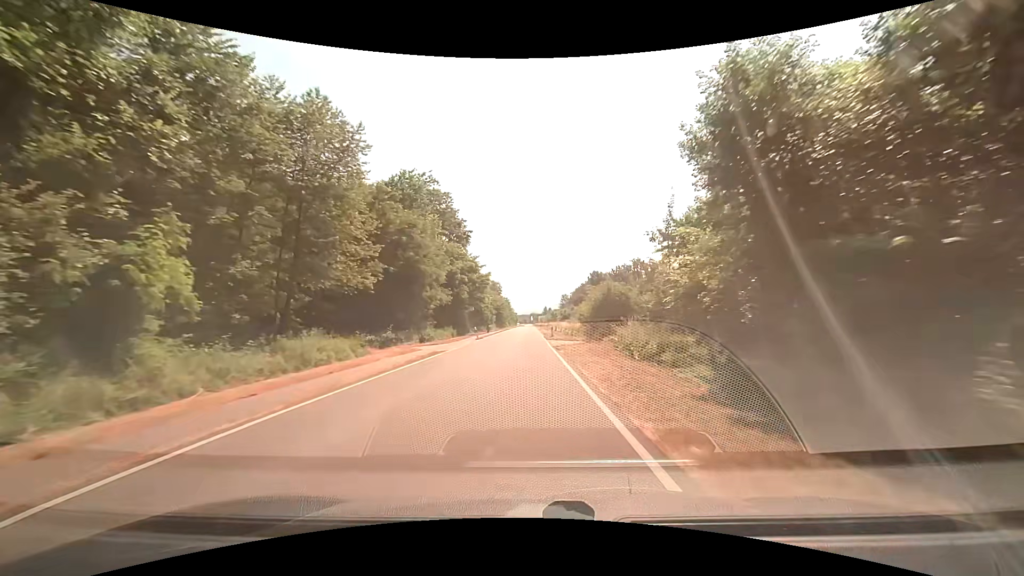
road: tertiary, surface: asphalt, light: Day
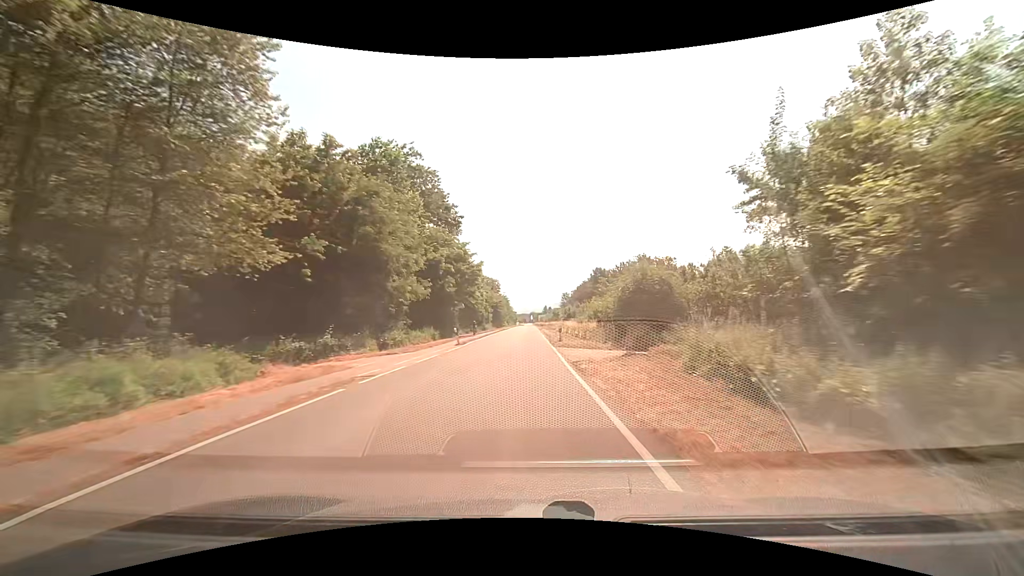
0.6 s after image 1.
(-0.1, +11.4) m; -1°
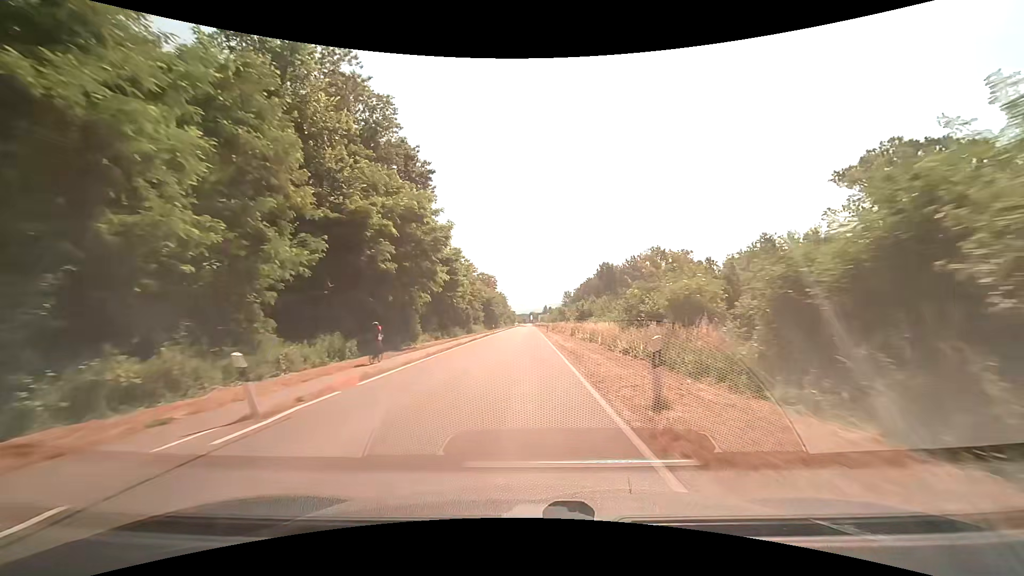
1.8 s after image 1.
(+0.1, +23.0) m; 0°
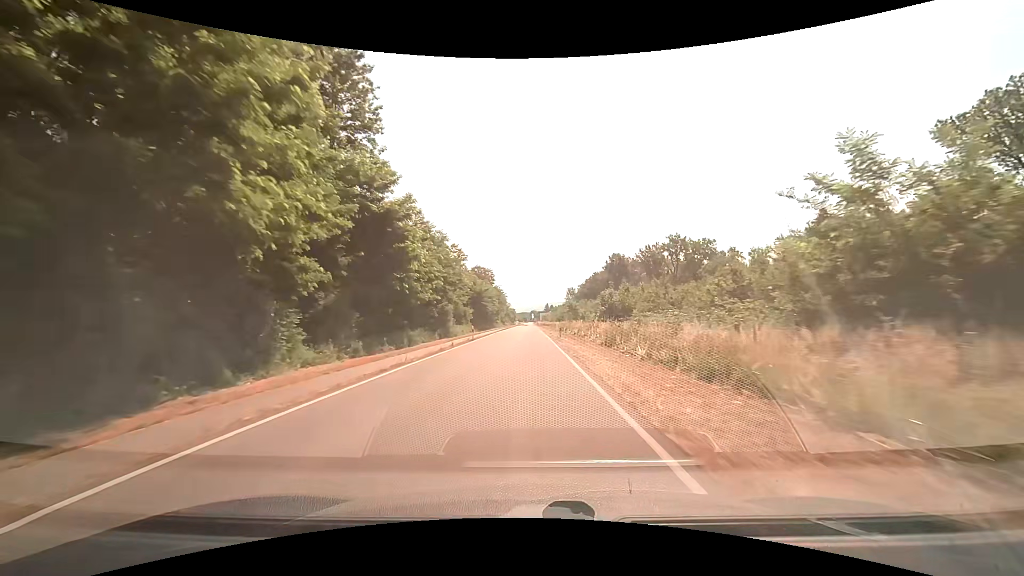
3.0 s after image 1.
(0.0, +23.0) m; 0°
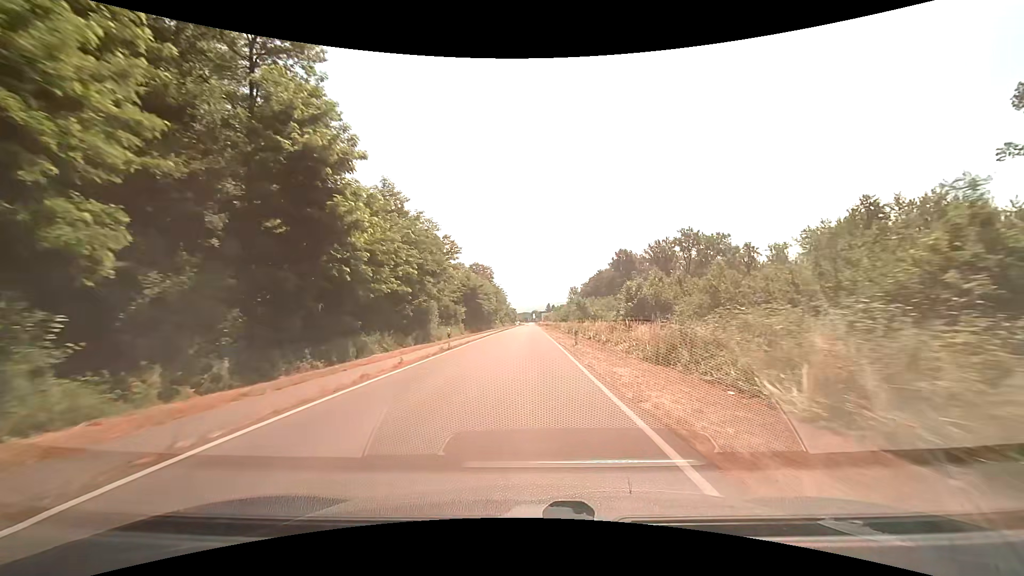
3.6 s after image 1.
(0.0, +11.4) m; 0°
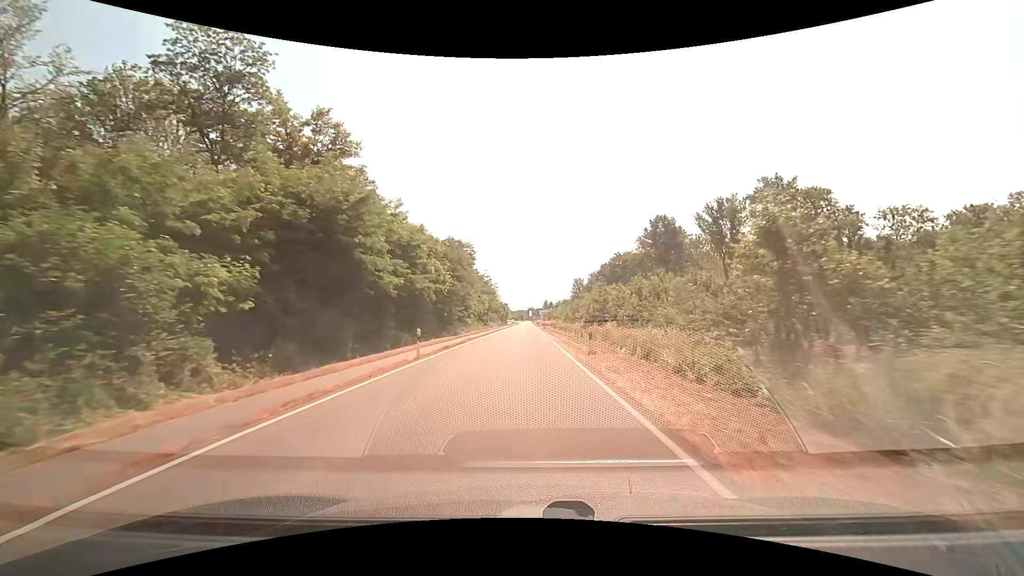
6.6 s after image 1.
(+0.2, +55.4) m; 0°
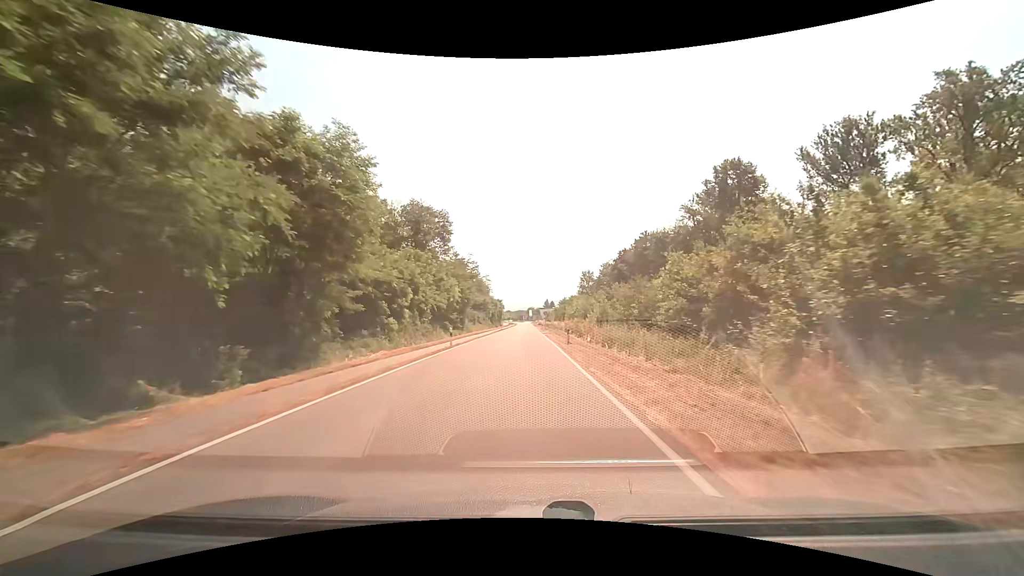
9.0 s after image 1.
(+0.1, +42.8) m; 0°
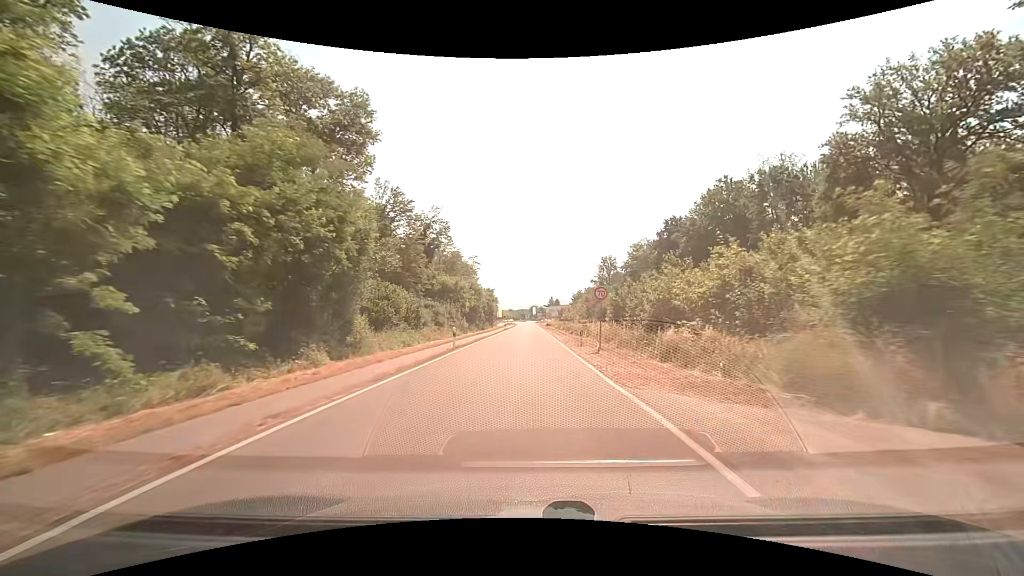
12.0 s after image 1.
(-0.4, +52.2) m; 0°
(0, +10) (0, +20) (0, +30) (0, +40) (0, +50) (0, +60) (0, +70) (+1, +80) (+1, +90) (+1, +100) m
